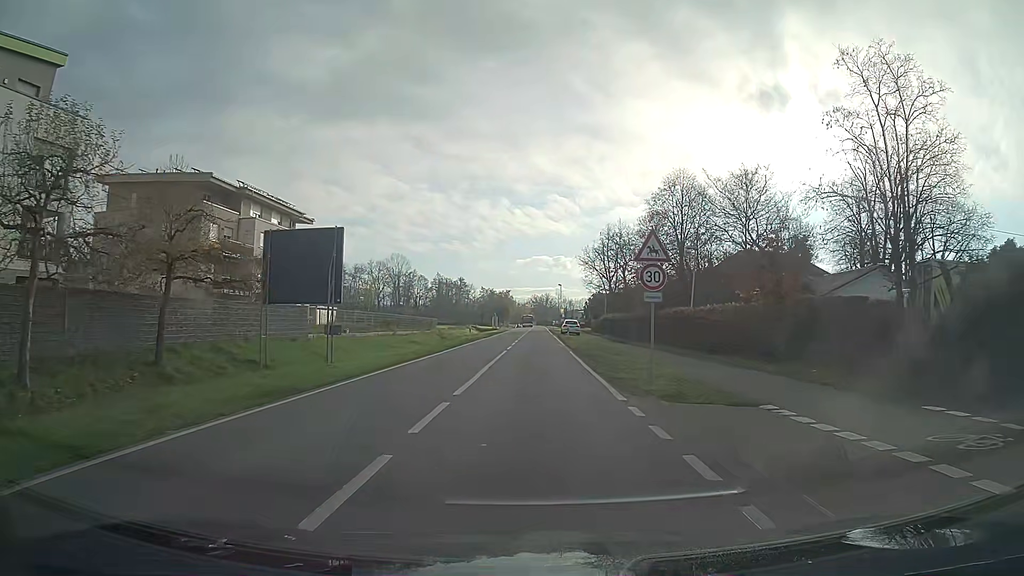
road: secondary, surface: asphalt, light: Day
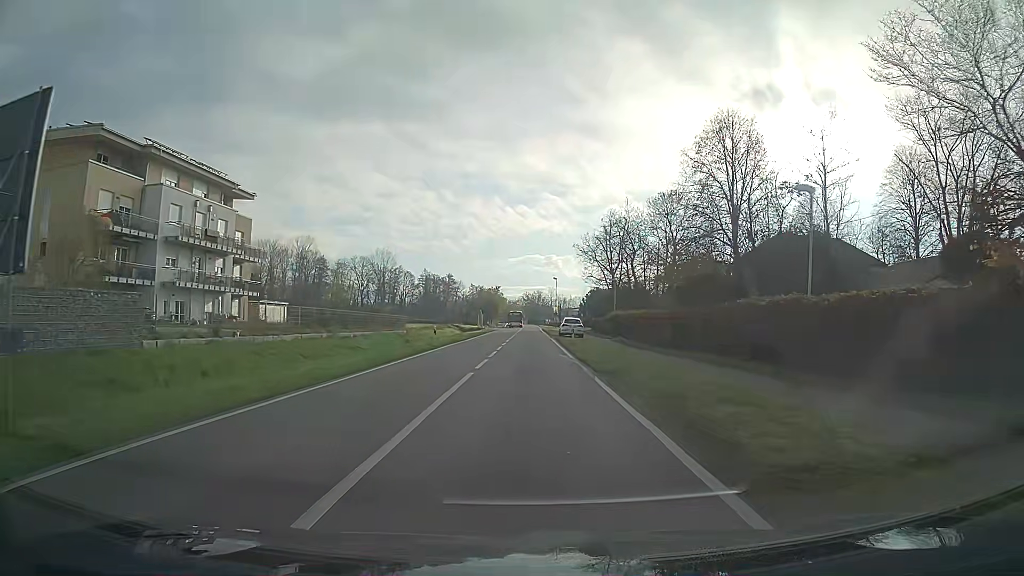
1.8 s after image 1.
(+0.1, +15.1) m; 0°
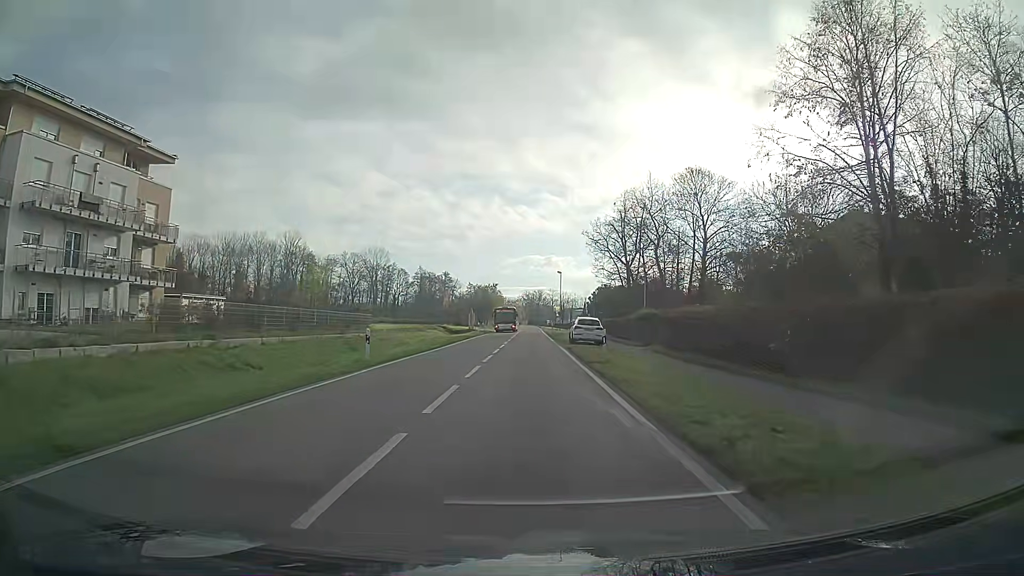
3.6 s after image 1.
(0.0, +15.4) m; 0°
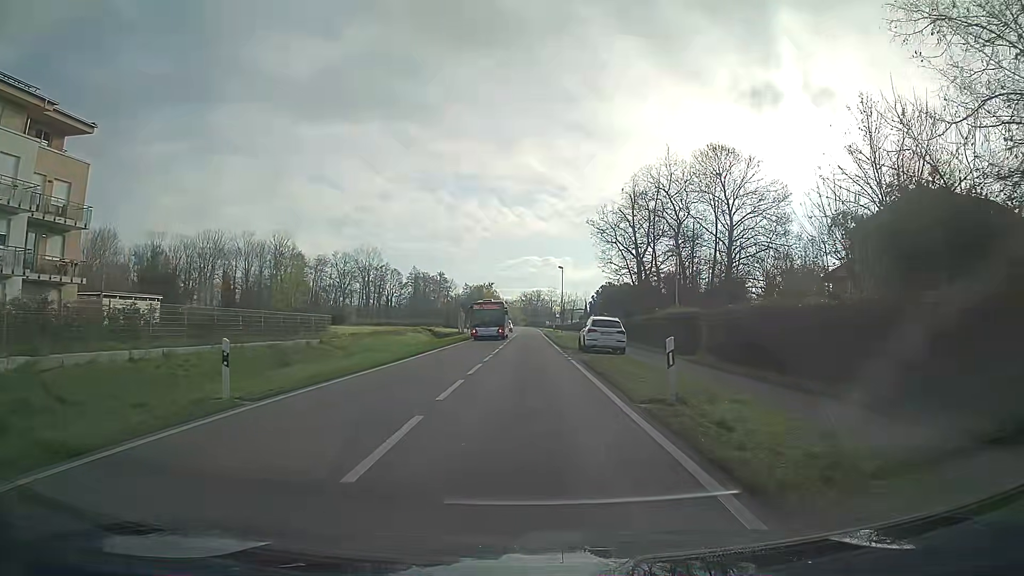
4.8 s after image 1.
(0.0, +10.4) m; 0°
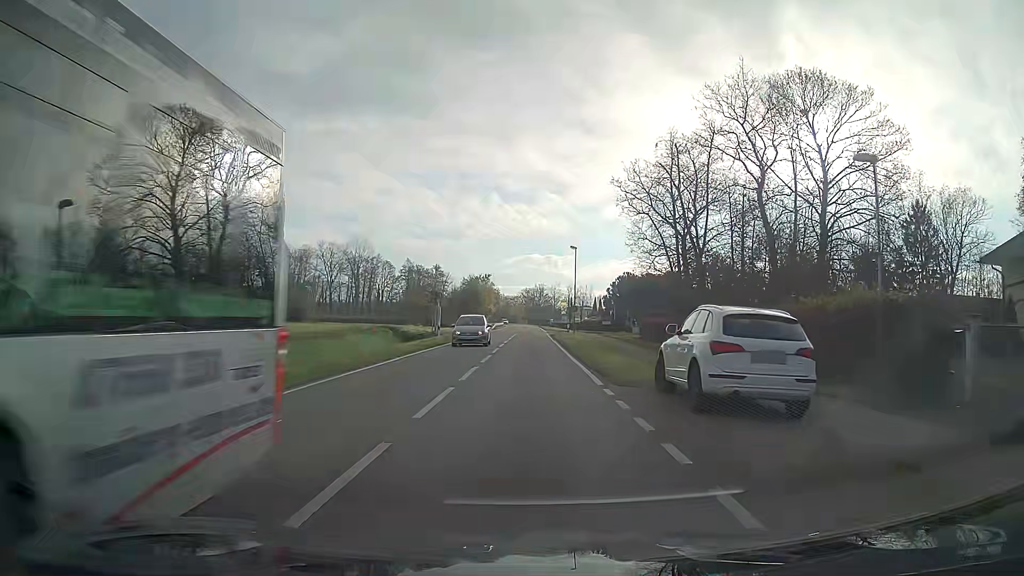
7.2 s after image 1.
(0.0, +20.4) m; 0°
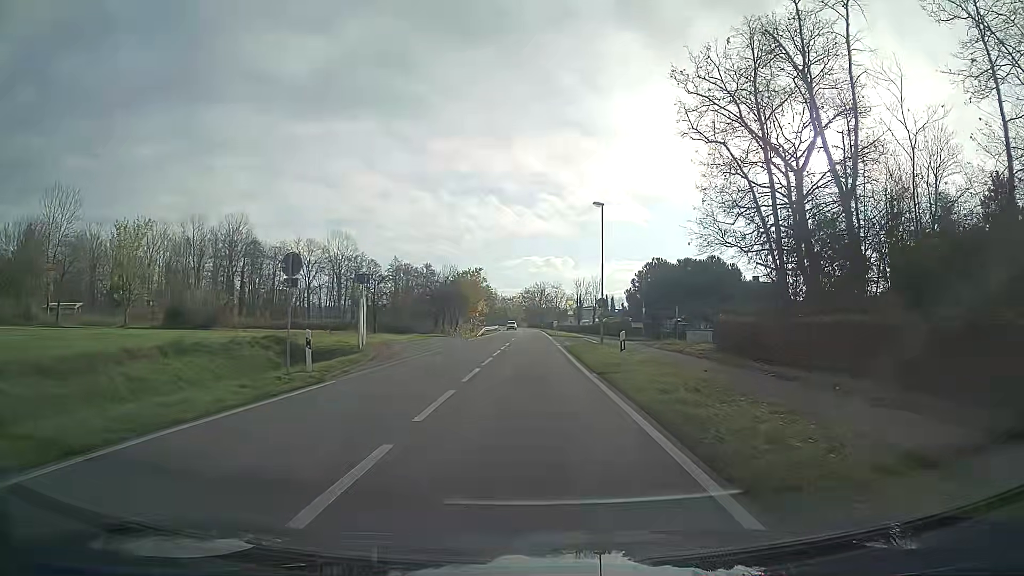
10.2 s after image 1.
(0.0, +24.4) m; 0°
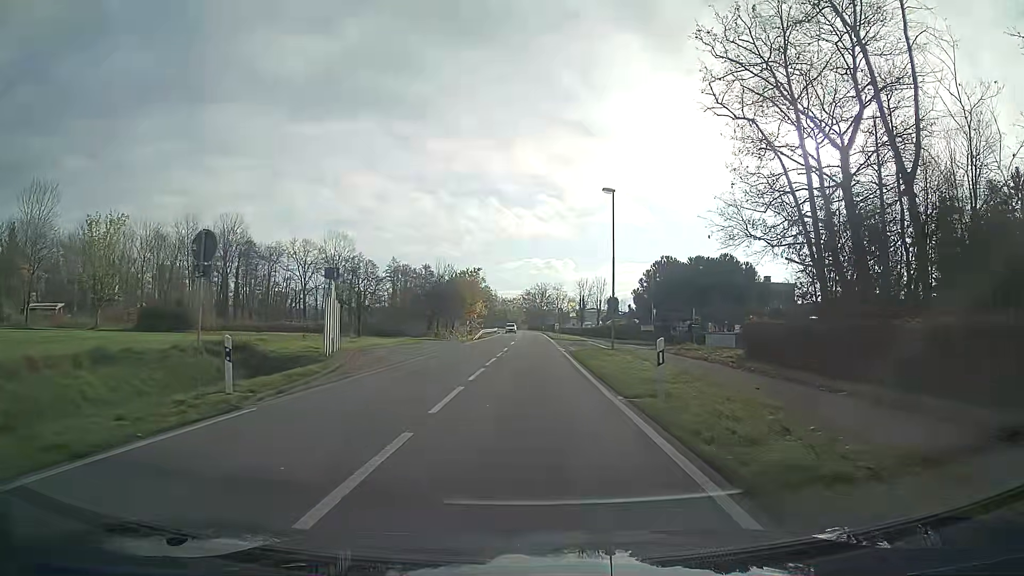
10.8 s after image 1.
(0.0, +4.8) m; 0°
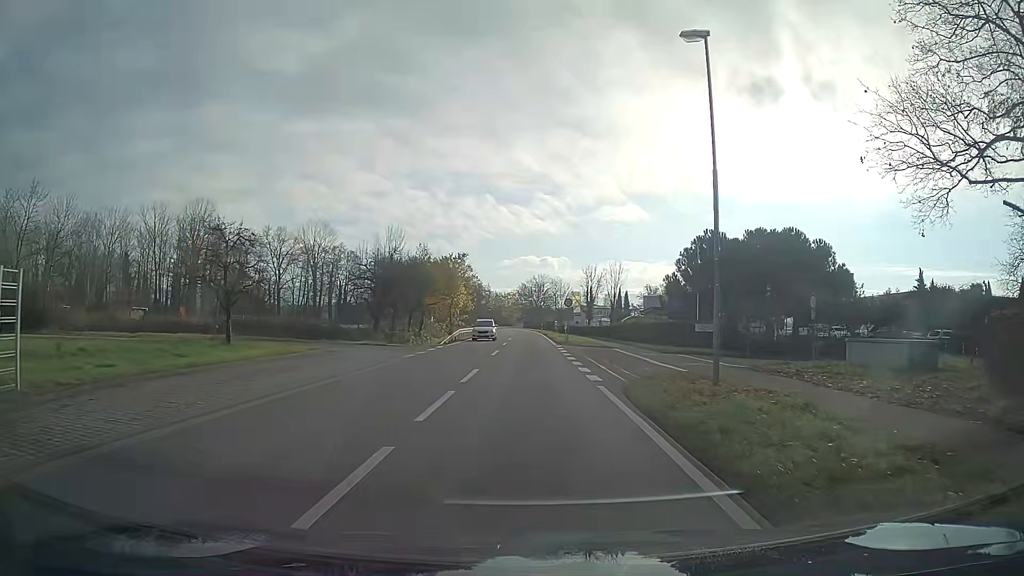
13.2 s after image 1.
(+0.1, +19.3) m; 0°
